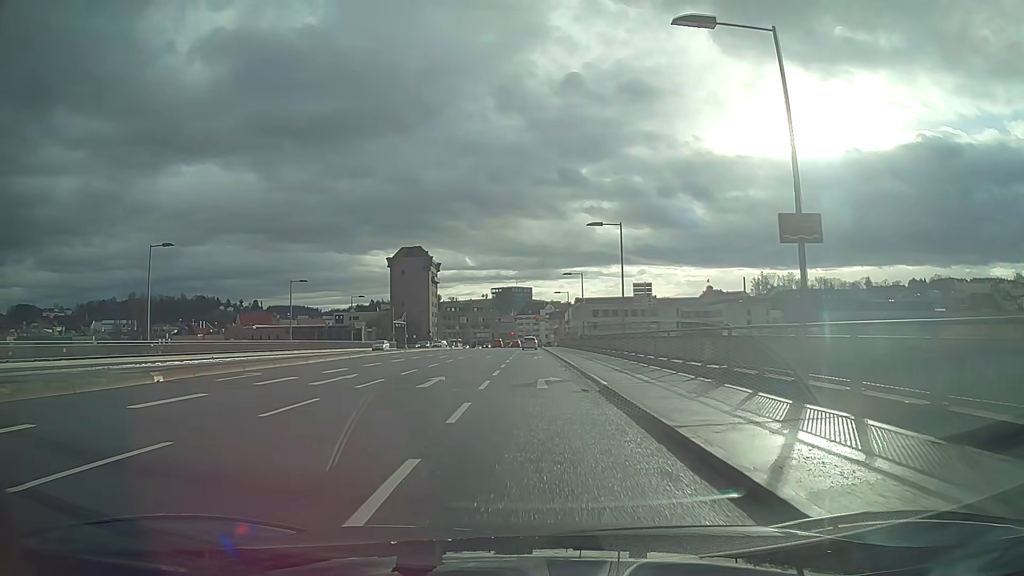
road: primary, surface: asphalt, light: Day
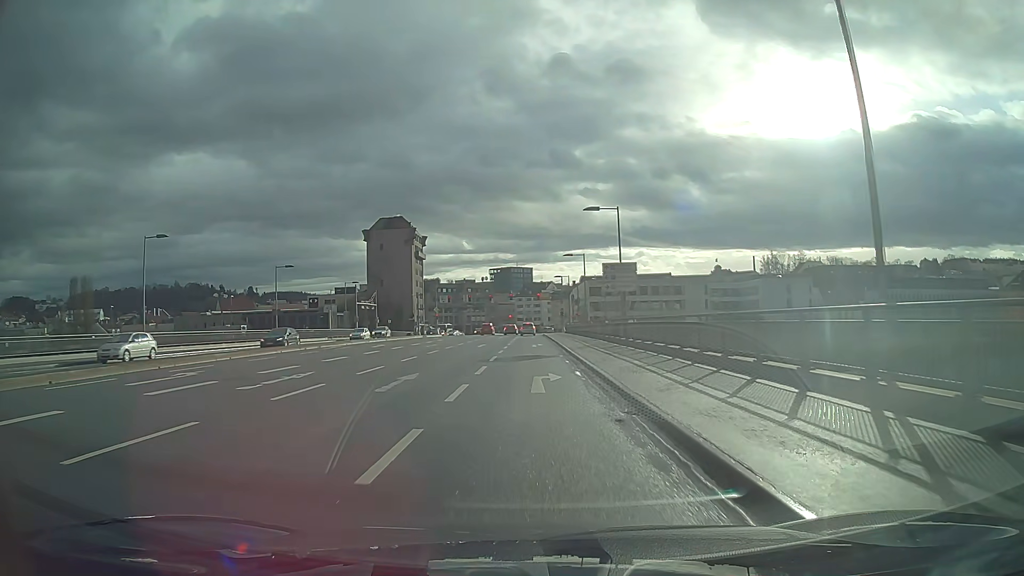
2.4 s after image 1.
(0.0, +29.4) m; 0°
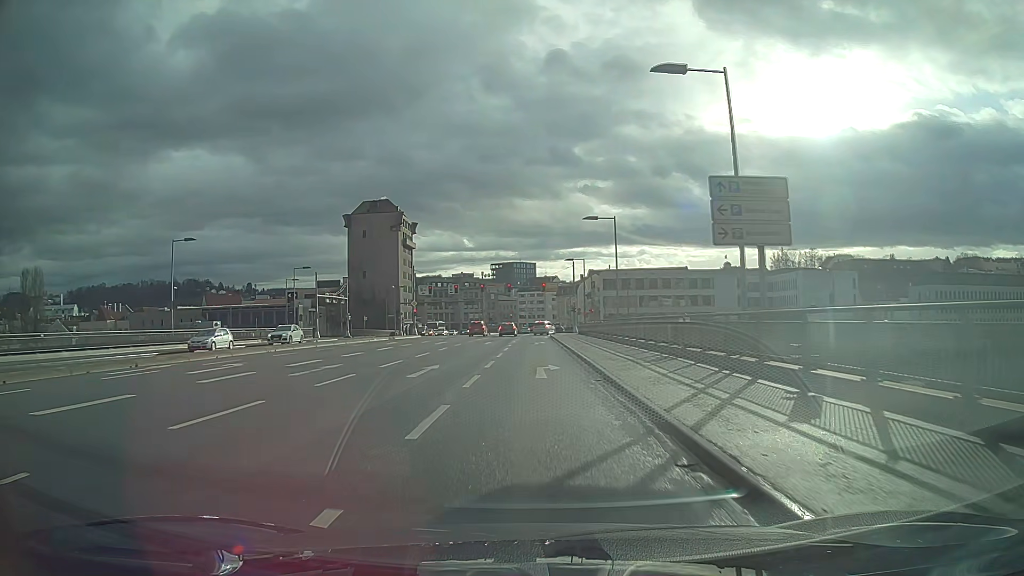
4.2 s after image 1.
(0.0, +21.8) m; 0°
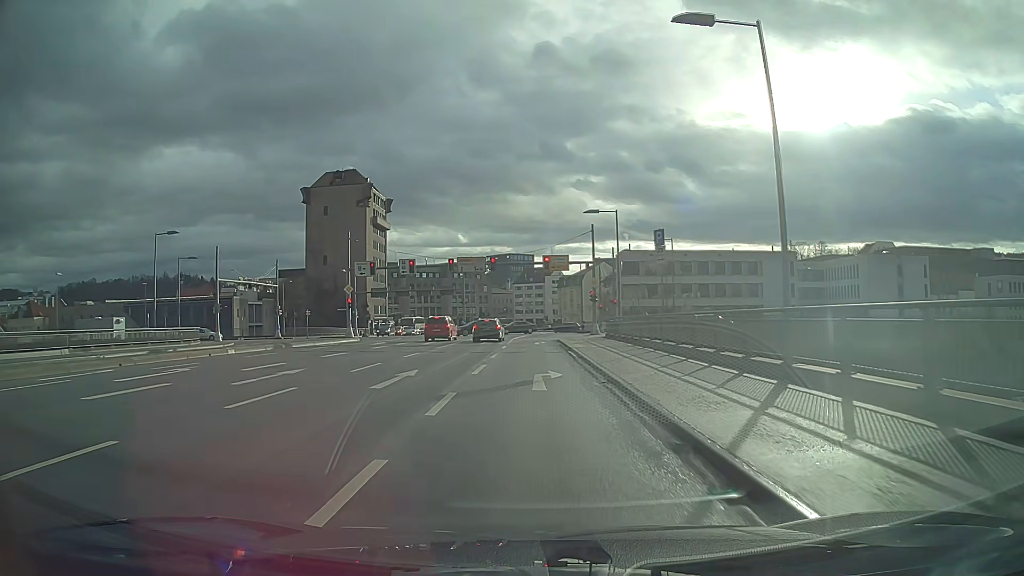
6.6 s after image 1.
(+0.1, +28.3) m; 0°
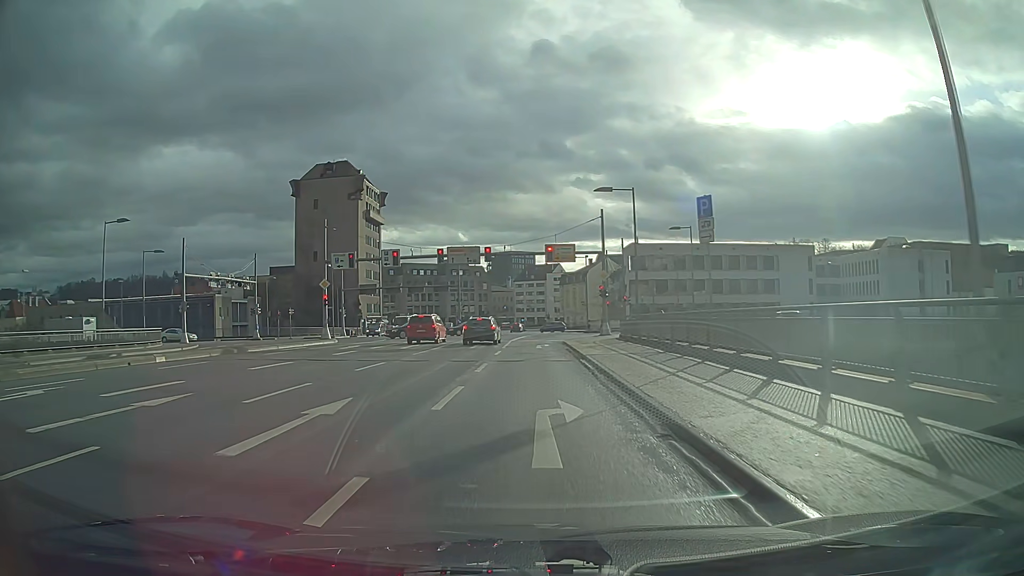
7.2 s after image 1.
(0.0, +6.5) m; 0°
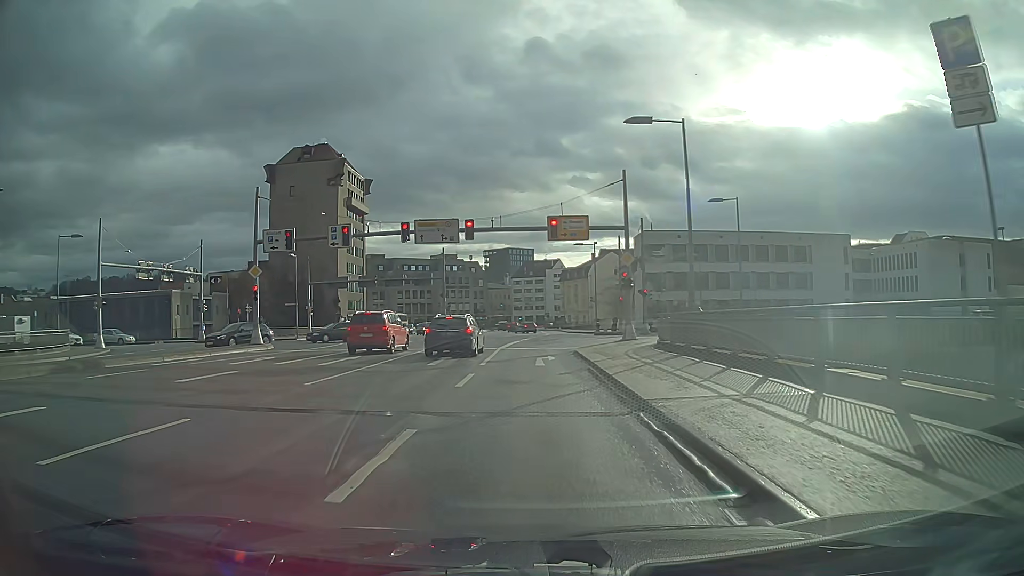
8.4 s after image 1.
(0.0, +11.9) m; 0°
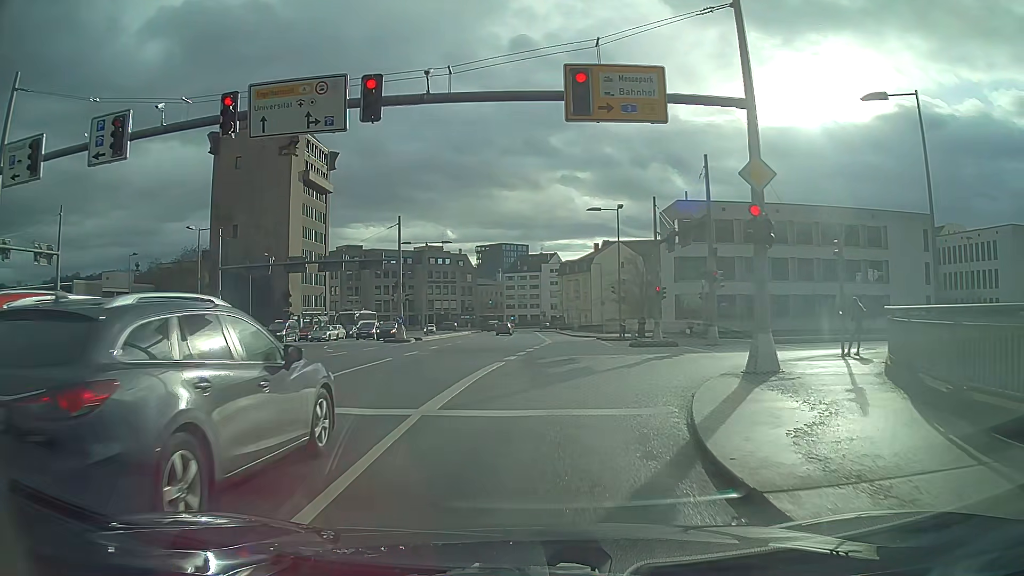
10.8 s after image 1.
(0.0, +19.9) m; +1°
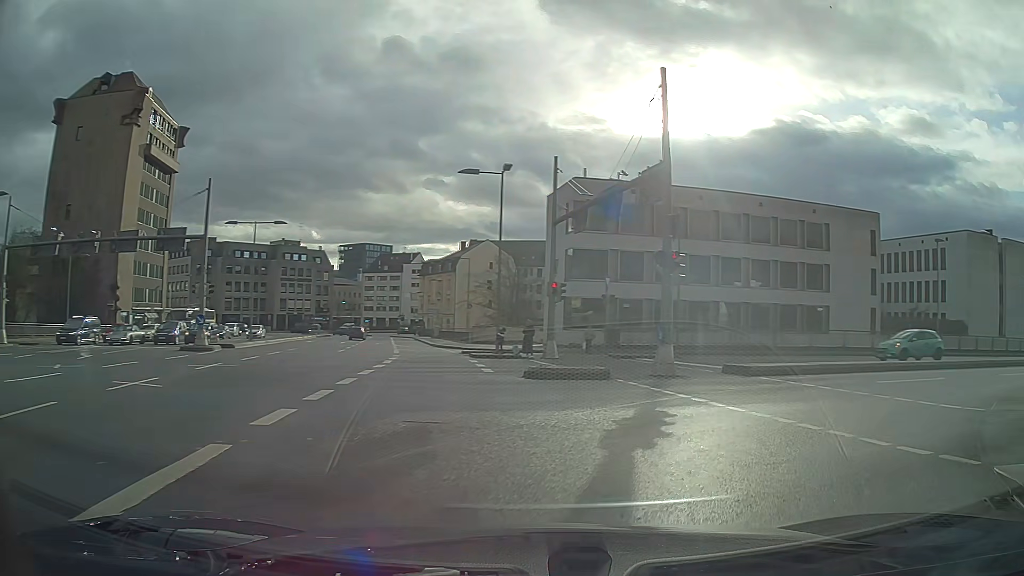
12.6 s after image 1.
(+1.2, +12.4) m; +18°
